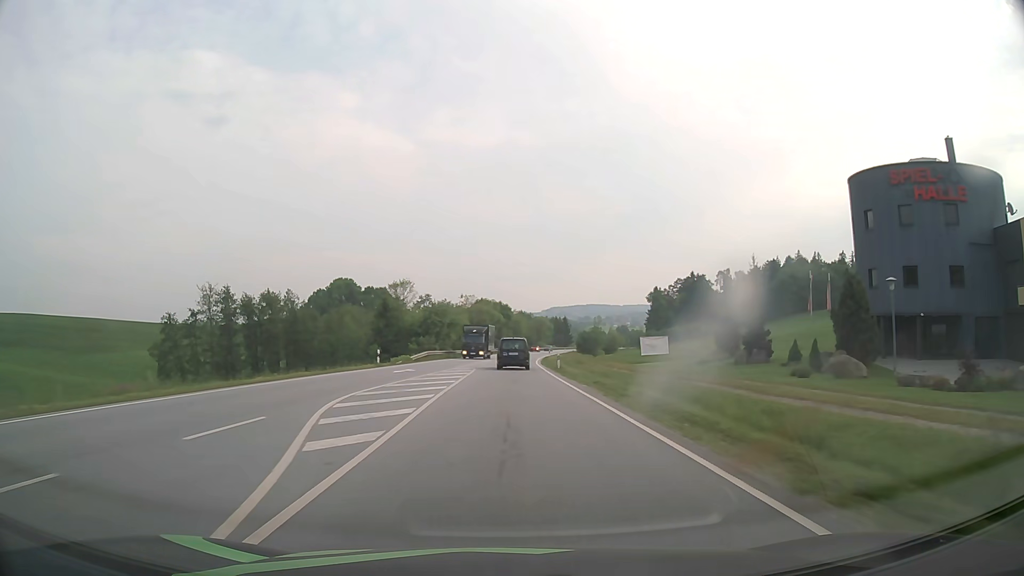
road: primary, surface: asphalt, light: Day
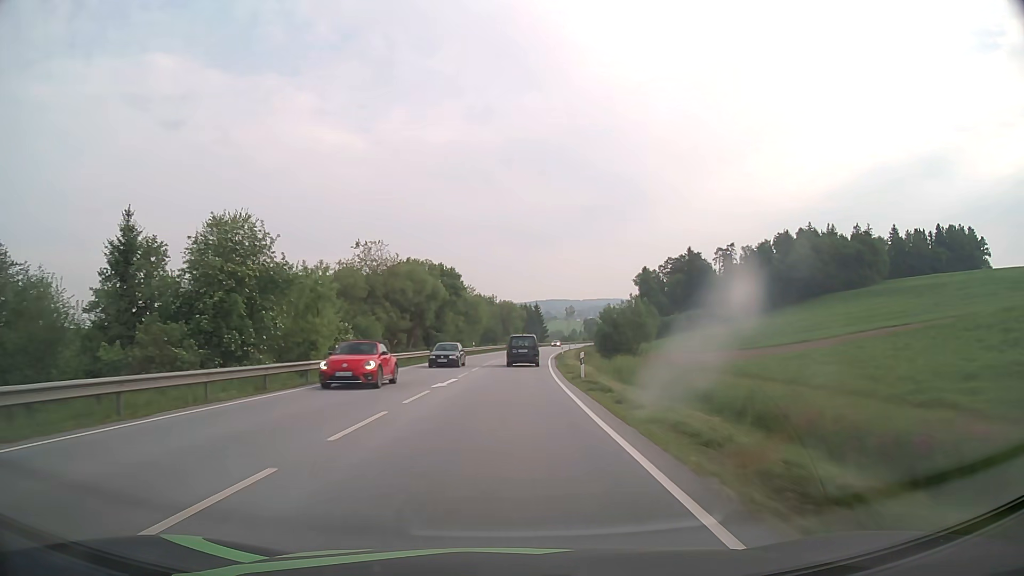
(+1.2, +65.2) m; +3°
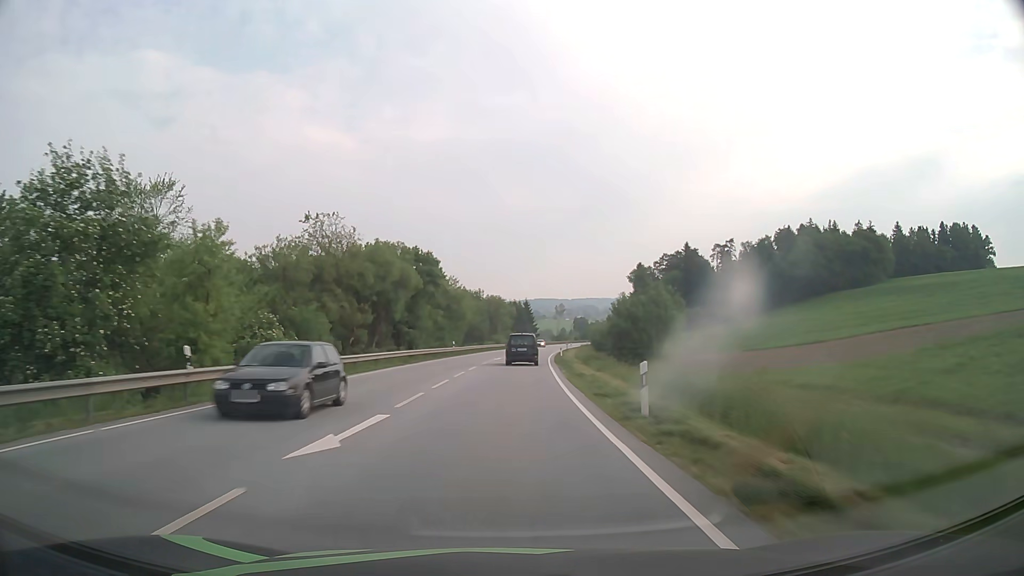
(+0.1, +13.1) m; +1°
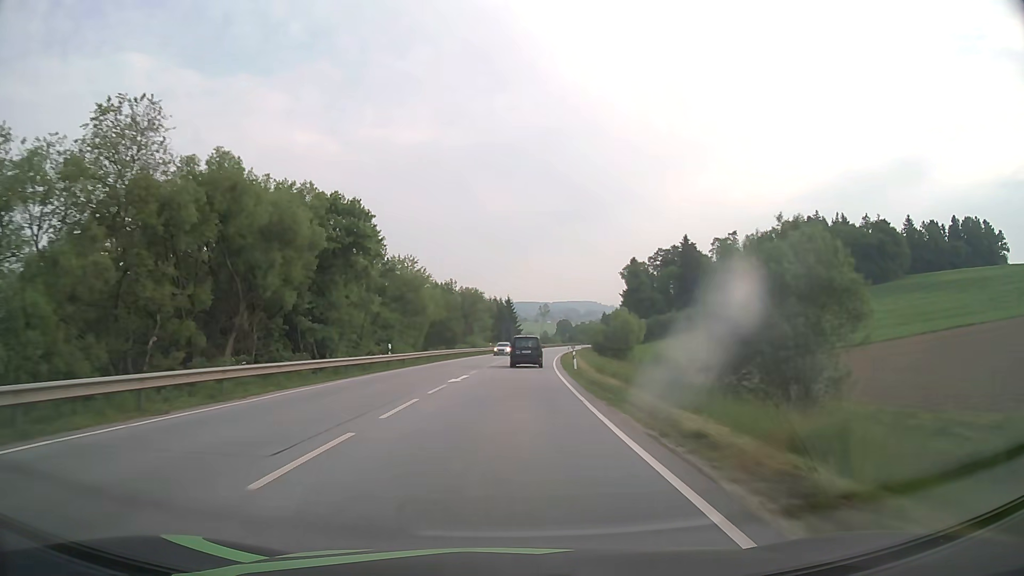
(+0.4, +26.2) m; +2°
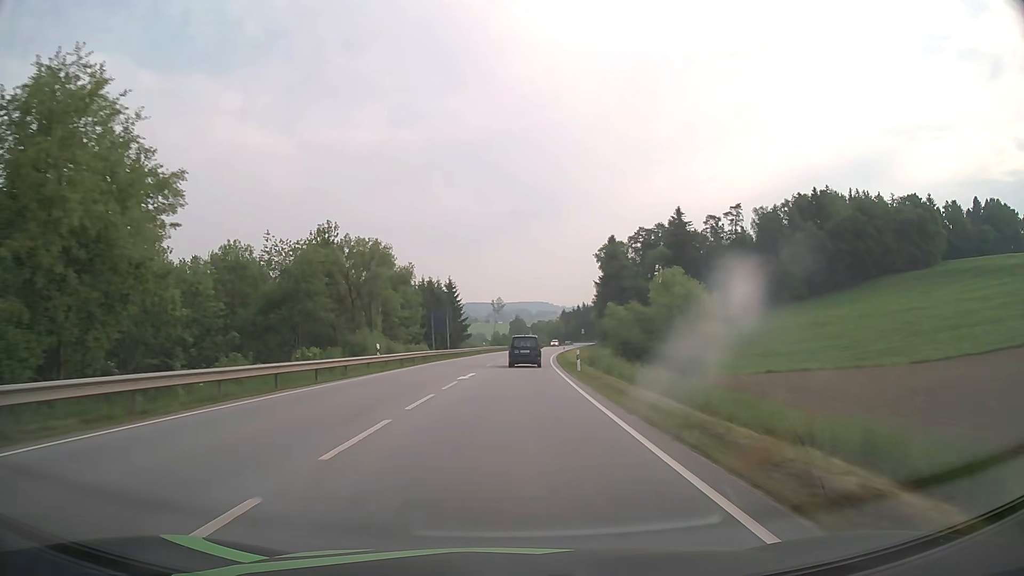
(+1.8, +52.3) m; +4°
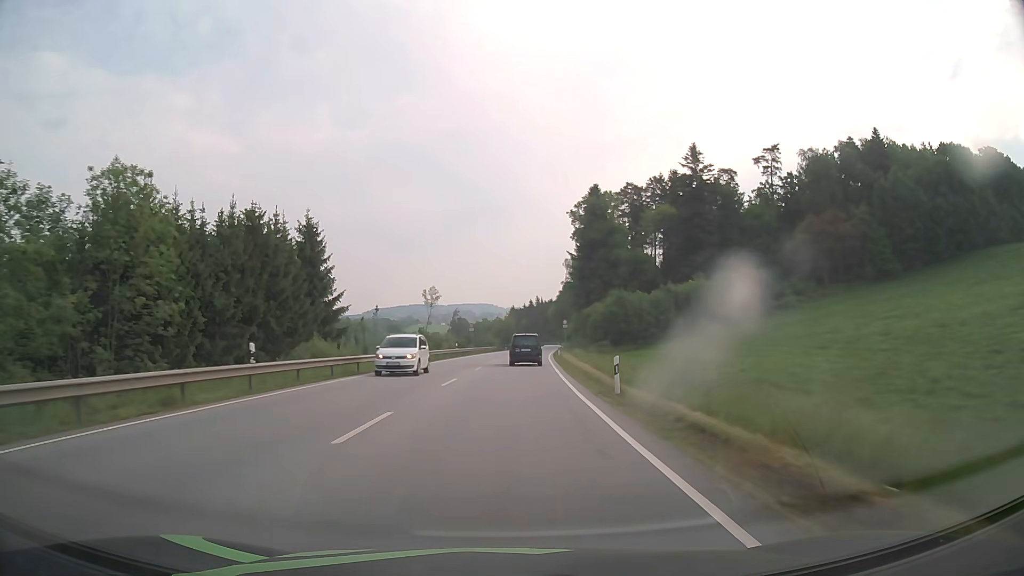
(+2.7, +65.3) m; +5°
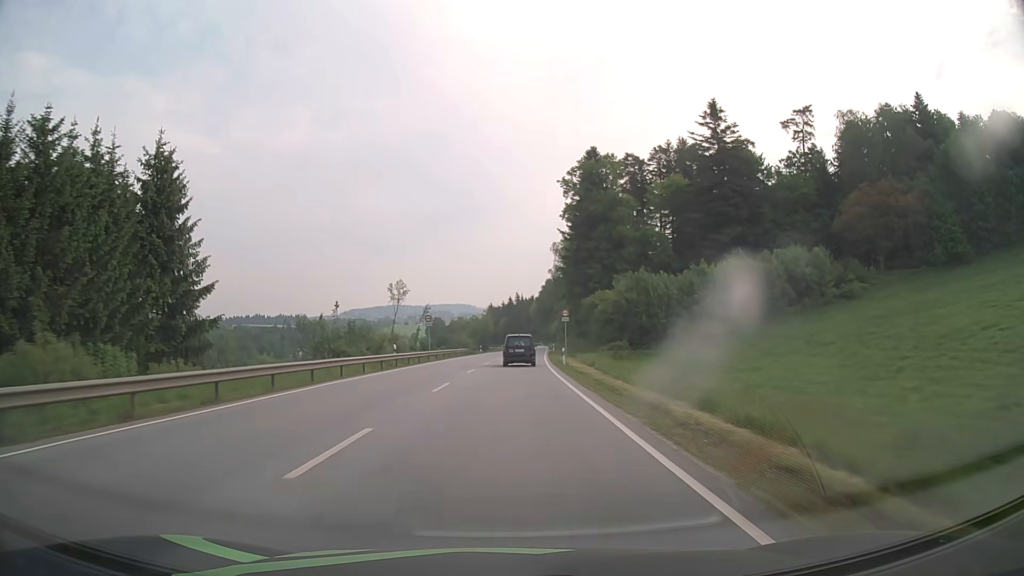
(+0.3, +26.1) m; +2°
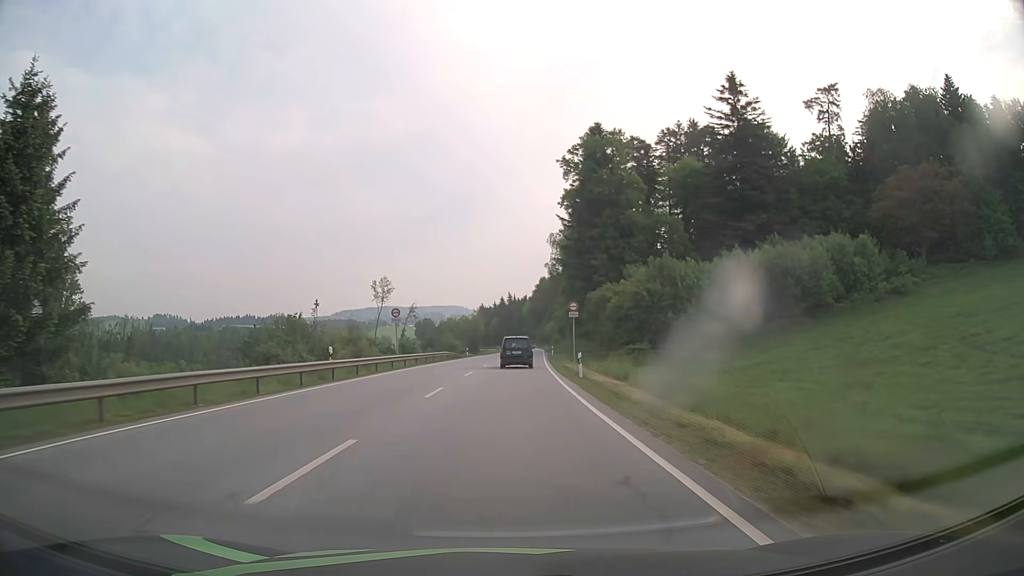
(+0.1, +13.1) m; +1°
(0, +10) (0, +20) (0, +30) (+1, +40) (+1, +50) (+1, +60) (+2, +70) (+2, +80) (+3, +90) (+3, +100) m
